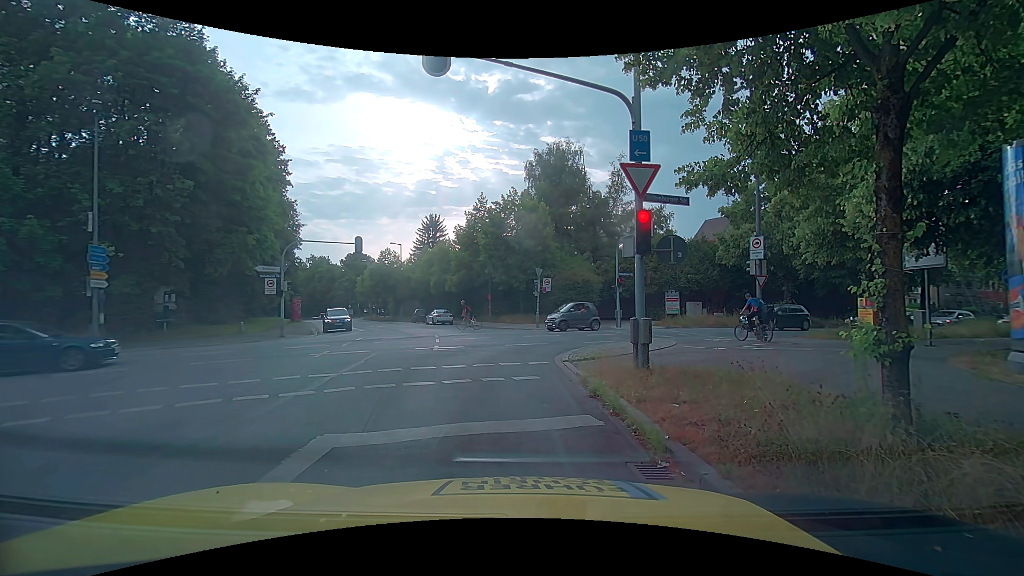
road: tertiary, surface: asphalt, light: Day
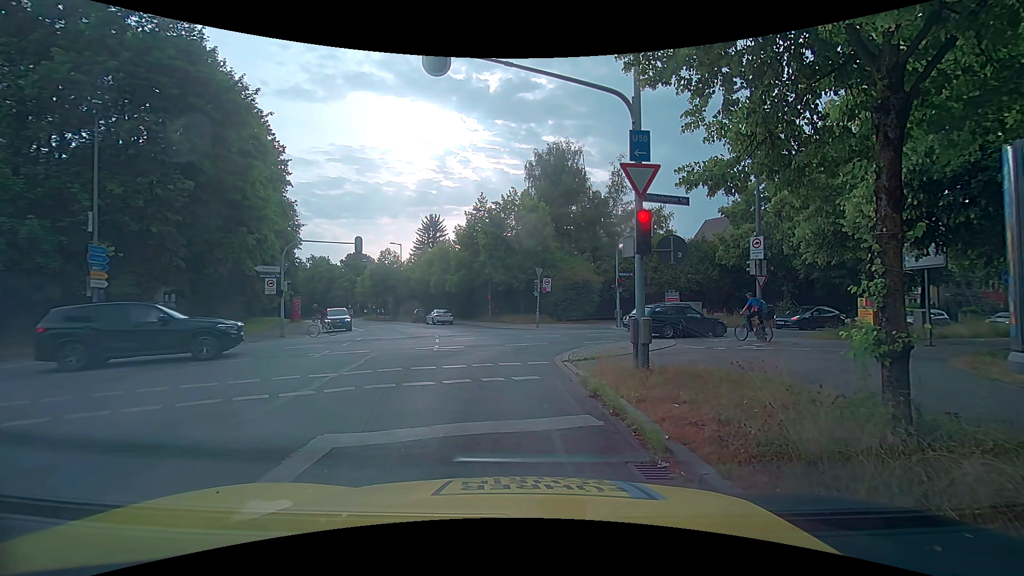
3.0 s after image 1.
(0.0, 0.0) m; 0°
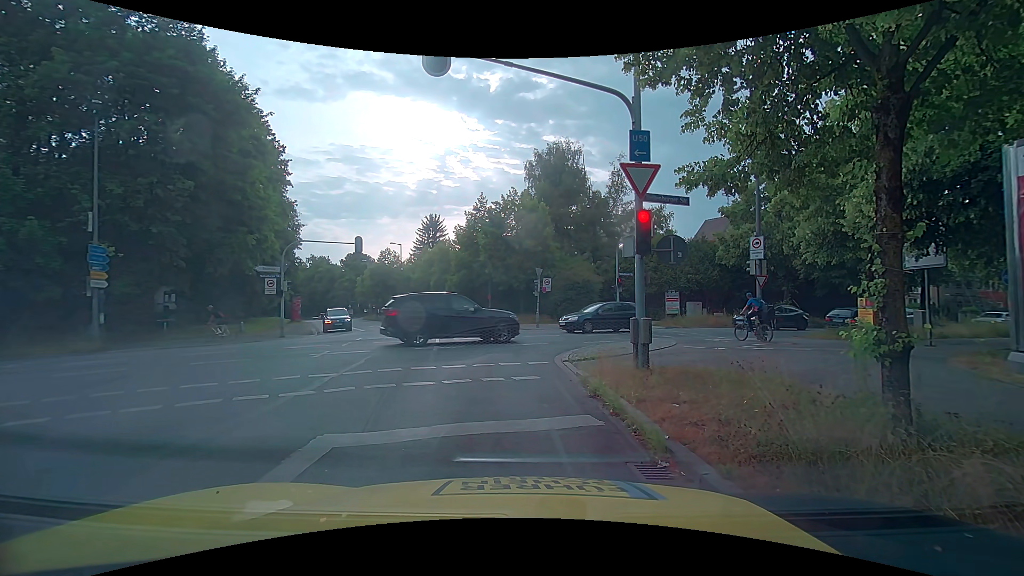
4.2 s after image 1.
(0.0, 0.0) m; 0°
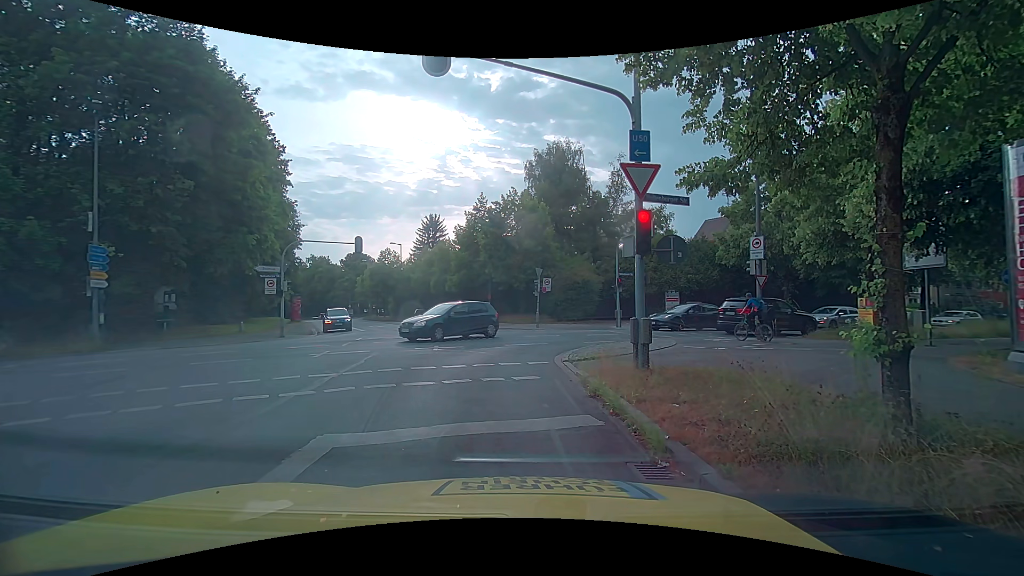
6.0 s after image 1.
(0.0, 0.0) m; 0°
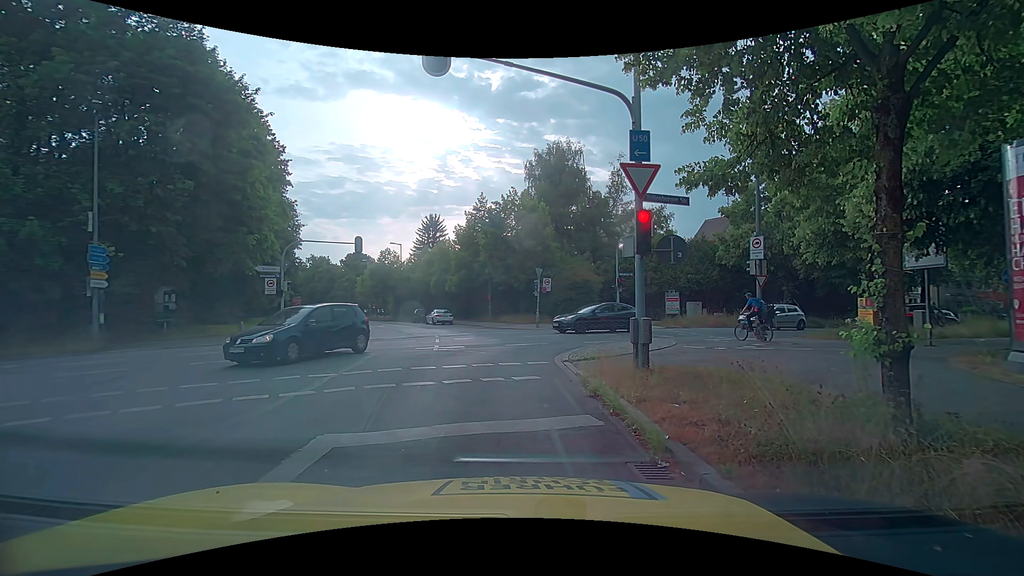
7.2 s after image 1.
(0.0, 0.0) m; 0°
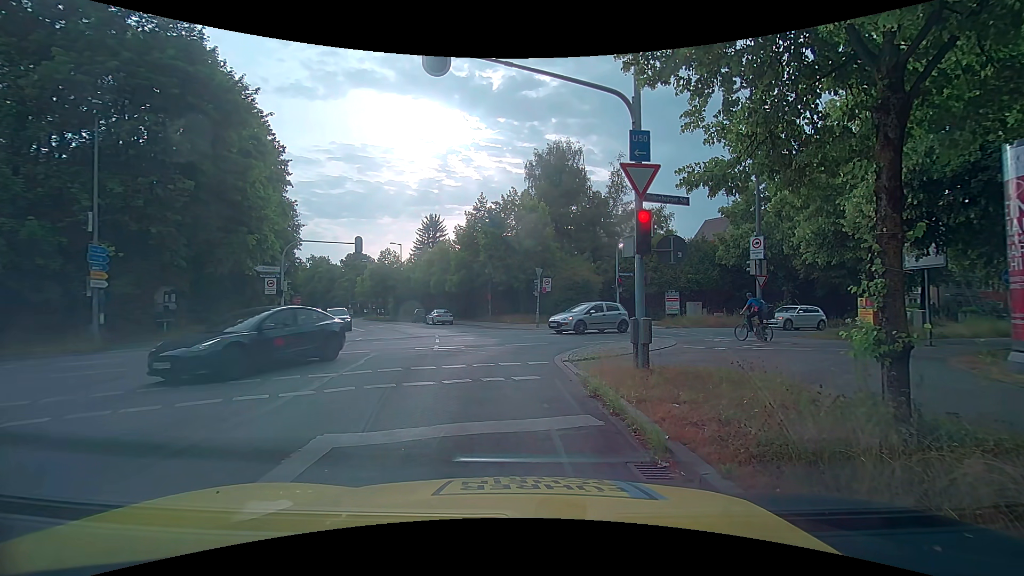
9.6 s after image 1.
(0.0, 0.0) m; 0°
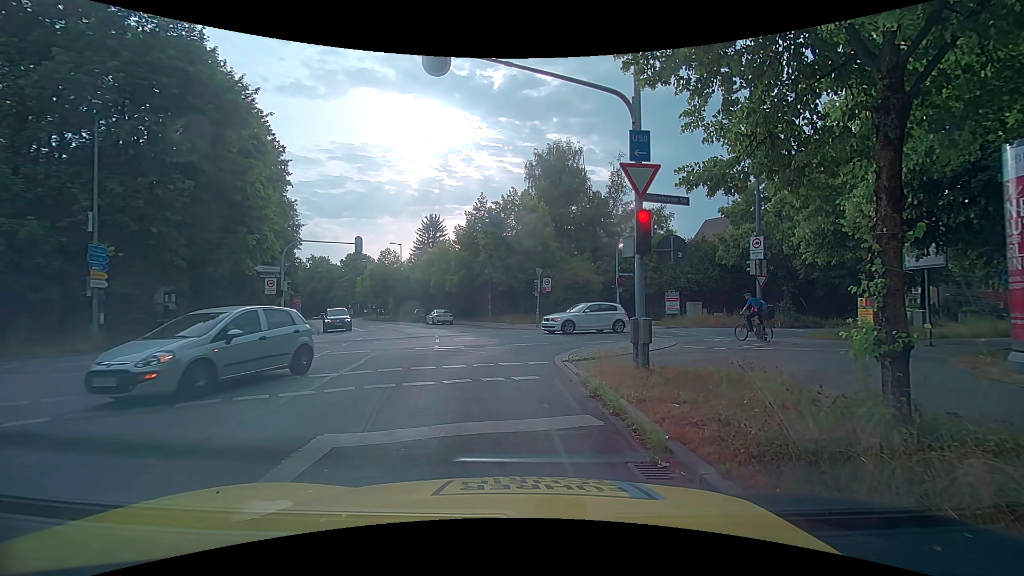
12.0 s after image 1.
(0.0, 0.0) m; 0°
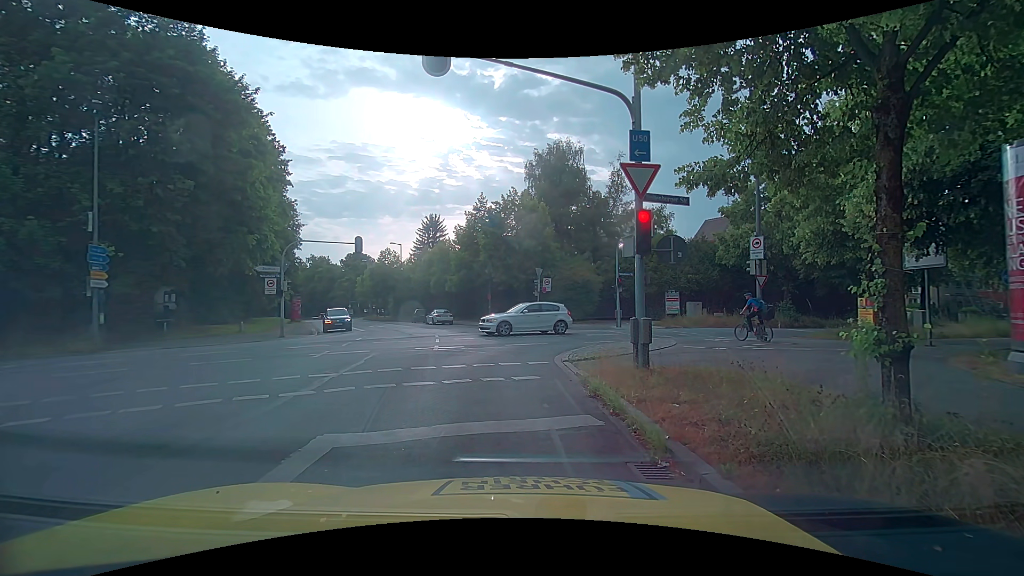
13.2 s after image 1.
(0.0, 0.0) m; 0°
